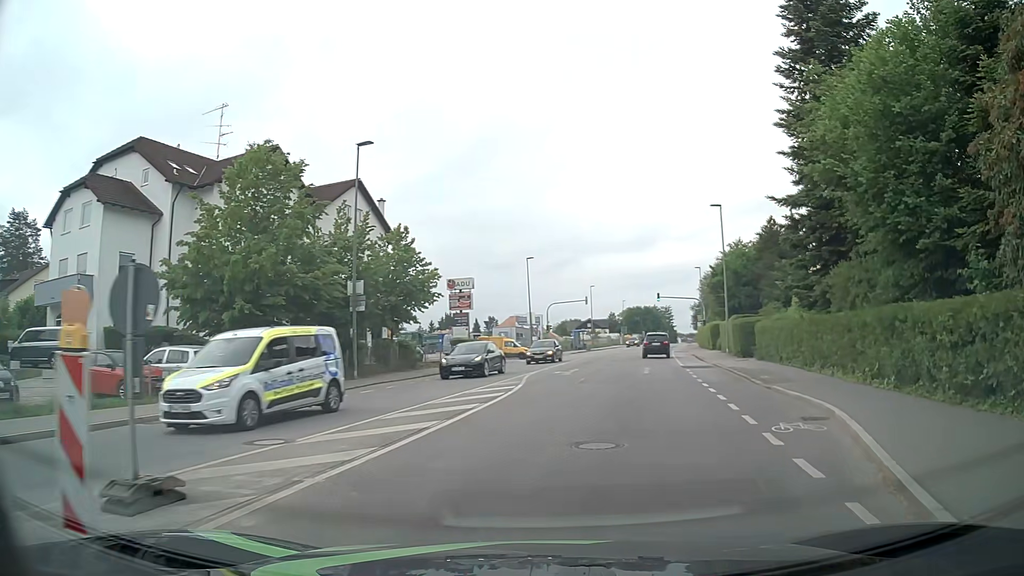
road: tertiary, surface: asphalt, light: Day
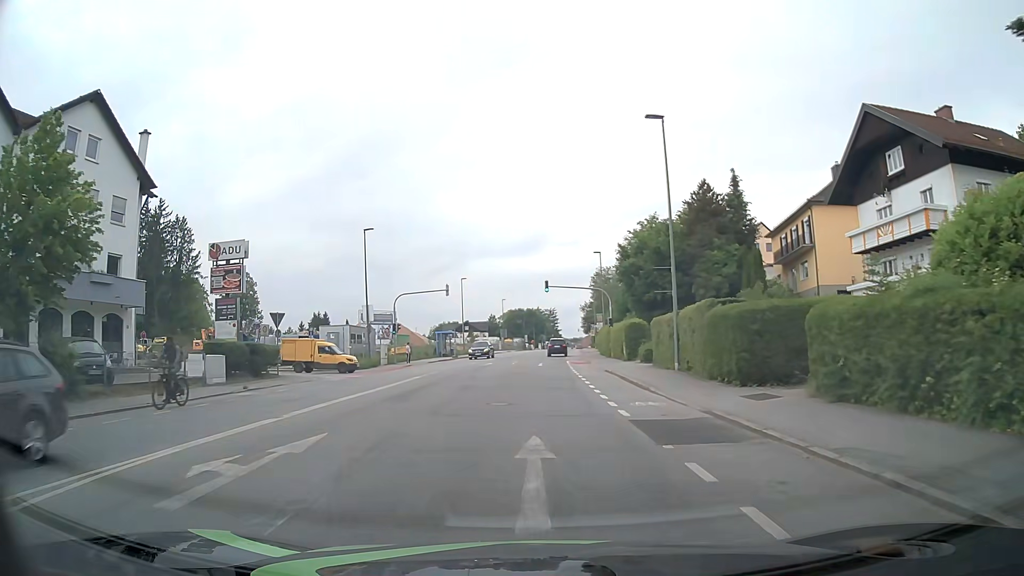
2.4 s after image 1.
(+2.8, +20.5) m; +9°
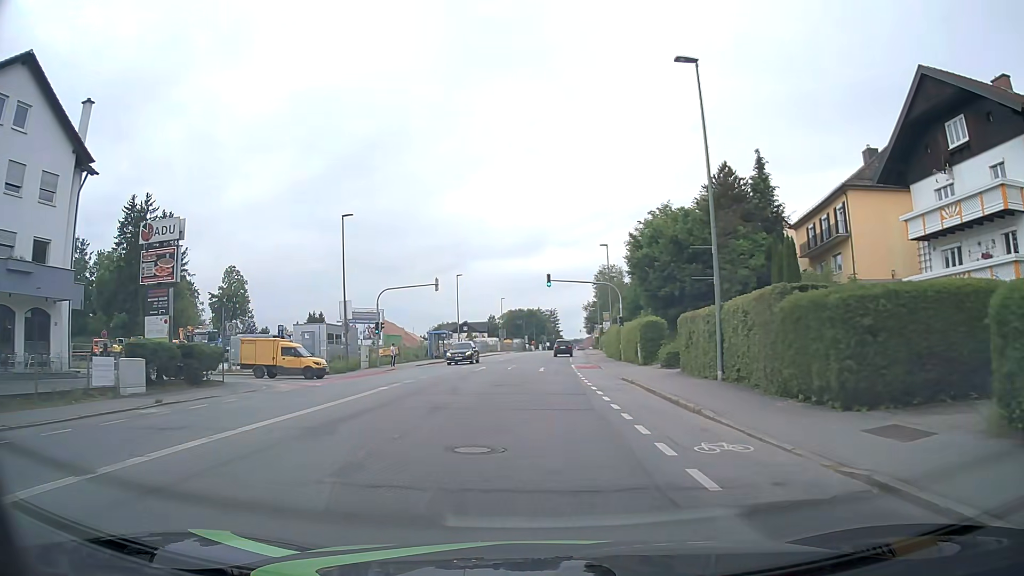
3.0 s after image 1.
(+0.1, +6.2) m; +1°
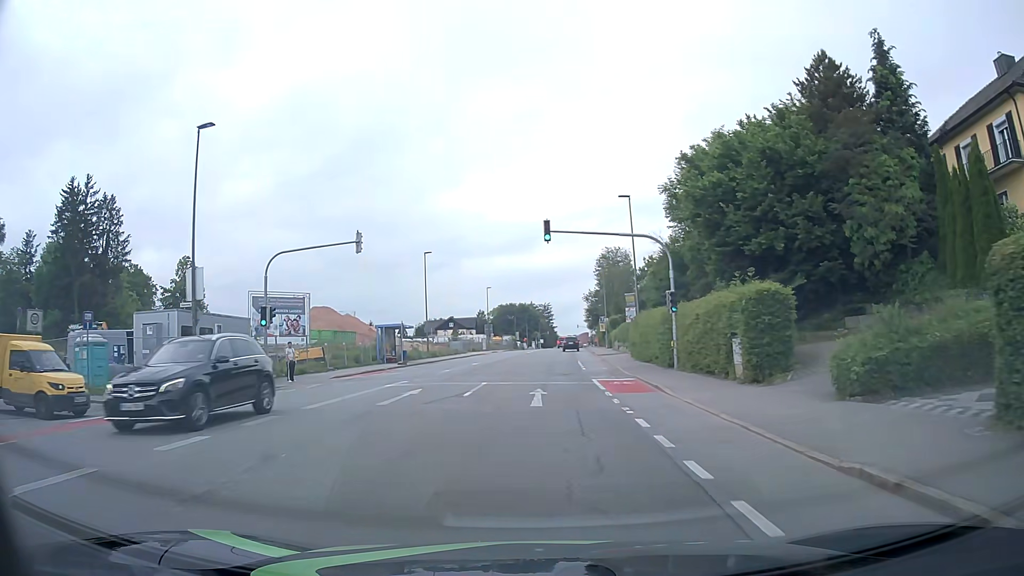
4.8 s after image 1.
(0.0, +19.9) m; 0°
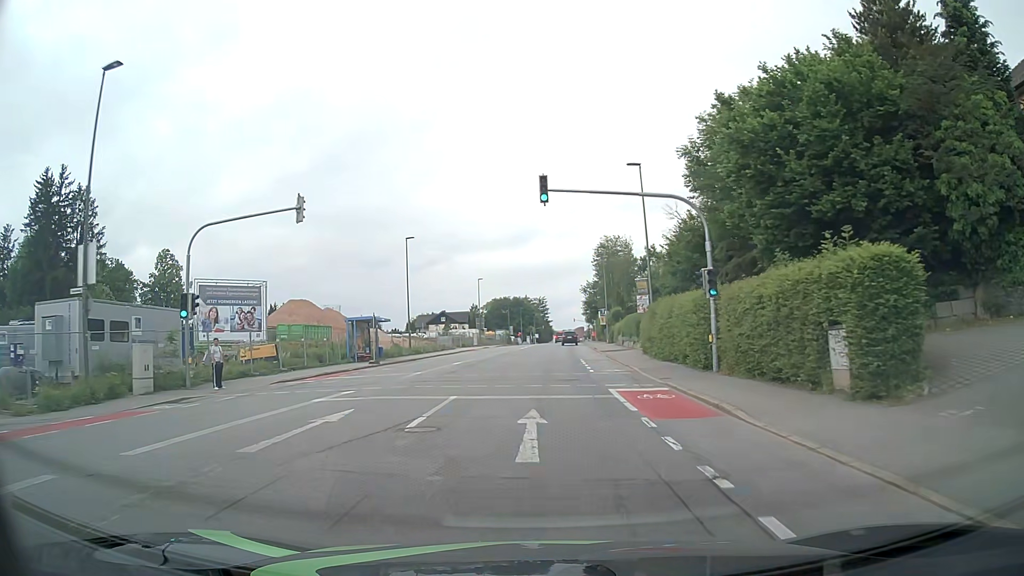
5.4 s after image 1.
(+0.1, +6.8) m; +1°
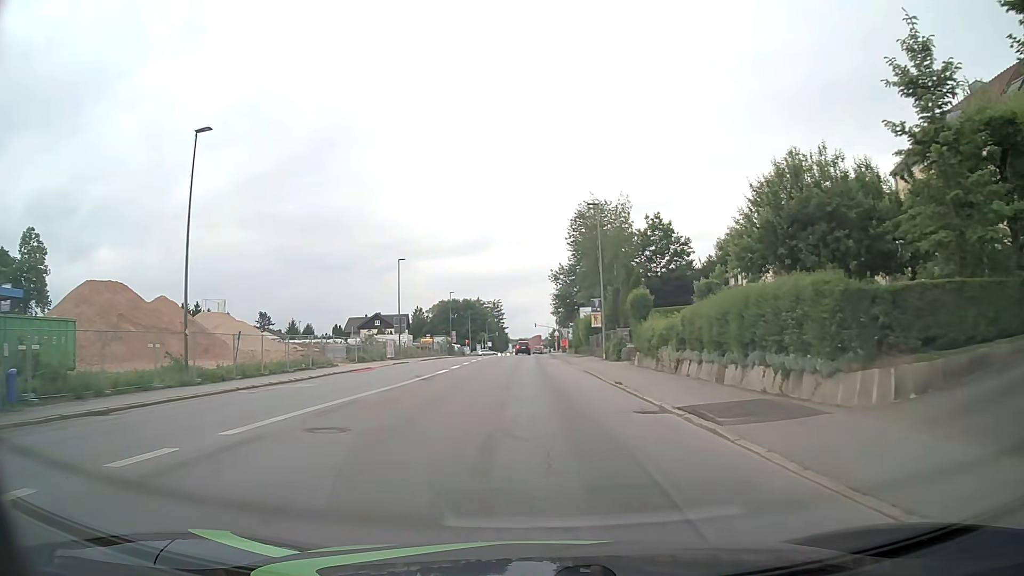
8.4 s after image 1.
(+0.6, +33.9) m; +3°
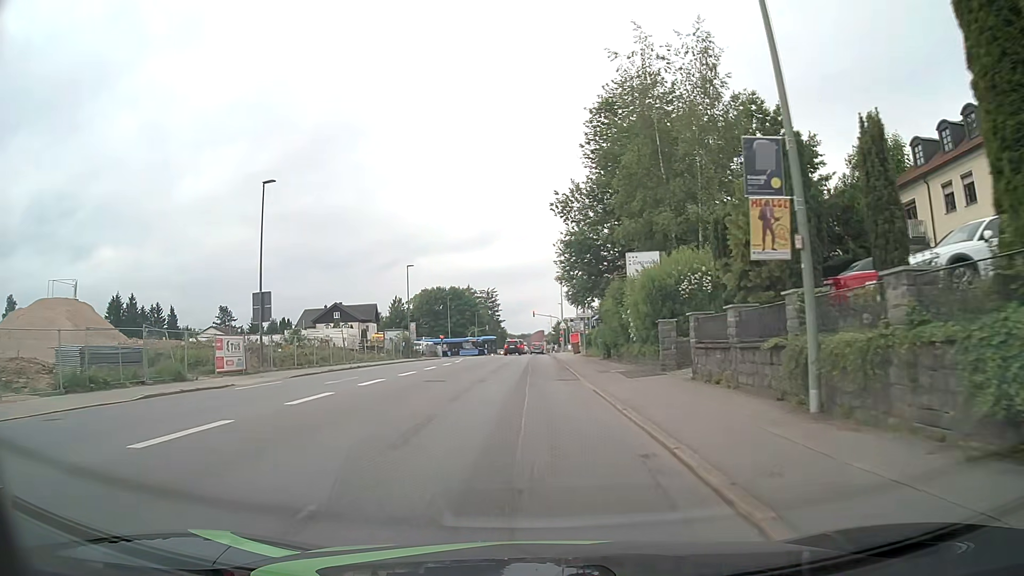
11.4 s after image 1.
(+0.6, +34.7) m; 0°
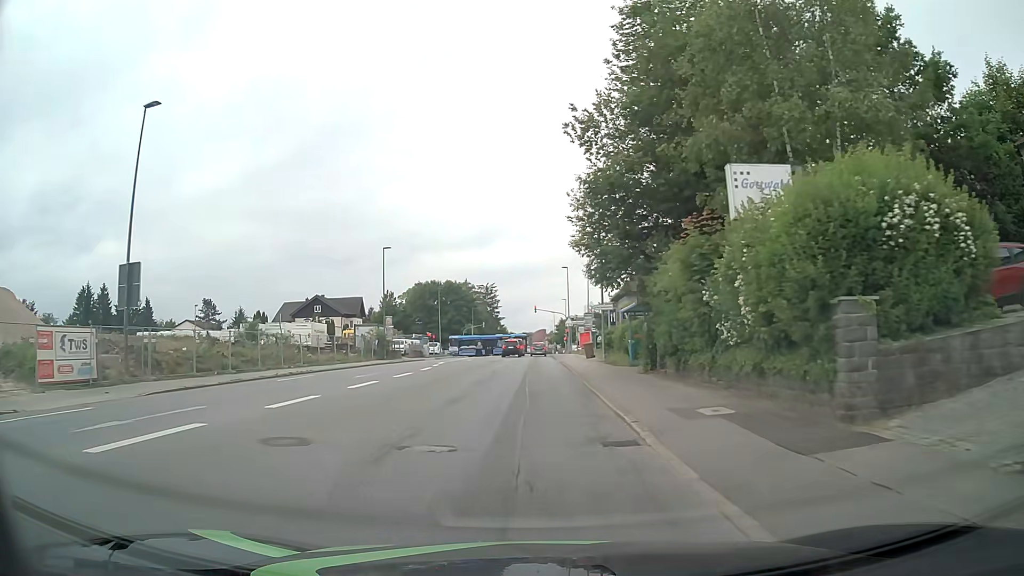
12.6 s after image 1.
(0.0, +13.0) m; 0°
(0, +10) (0, +20) (0, +30) (0, +40) (0, +50) (0, +60) (0, +70) (0, +80) (0, +90) (0, +100) m
